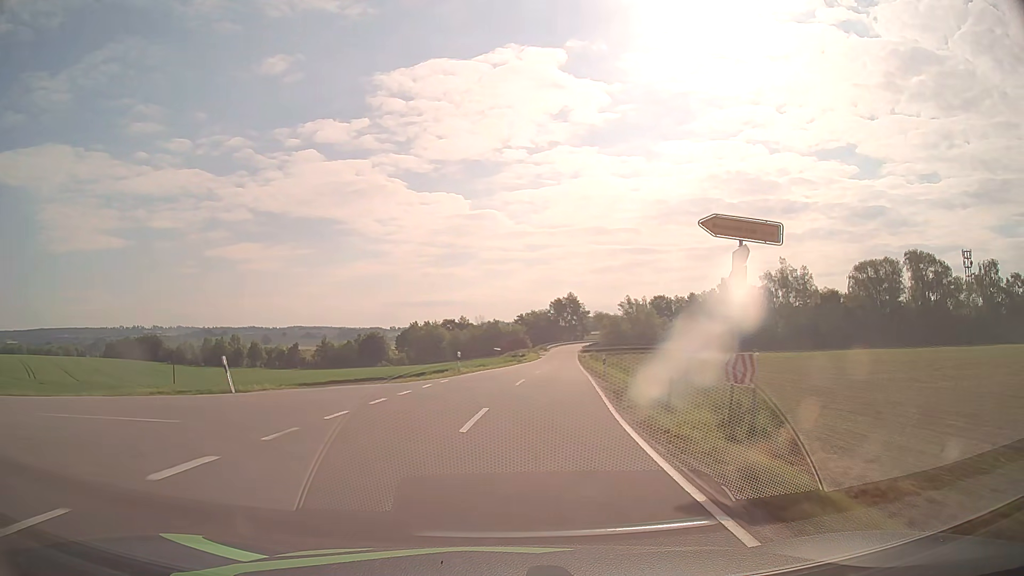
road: tertiary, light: Day
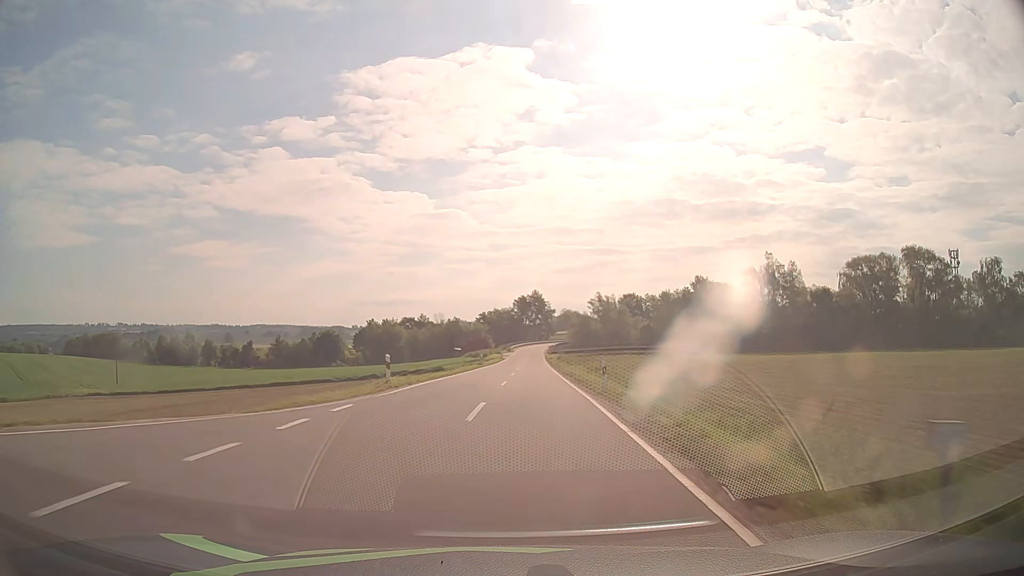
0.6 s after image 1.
(+0.3, +10.7) m; +3°
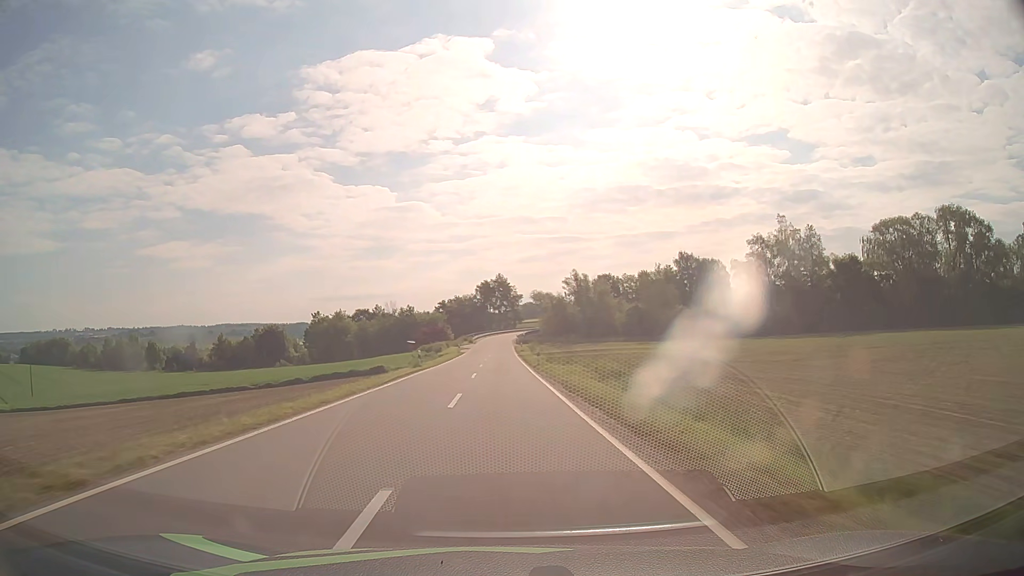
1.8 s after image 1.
(+0.7, +21.8) m; +3°
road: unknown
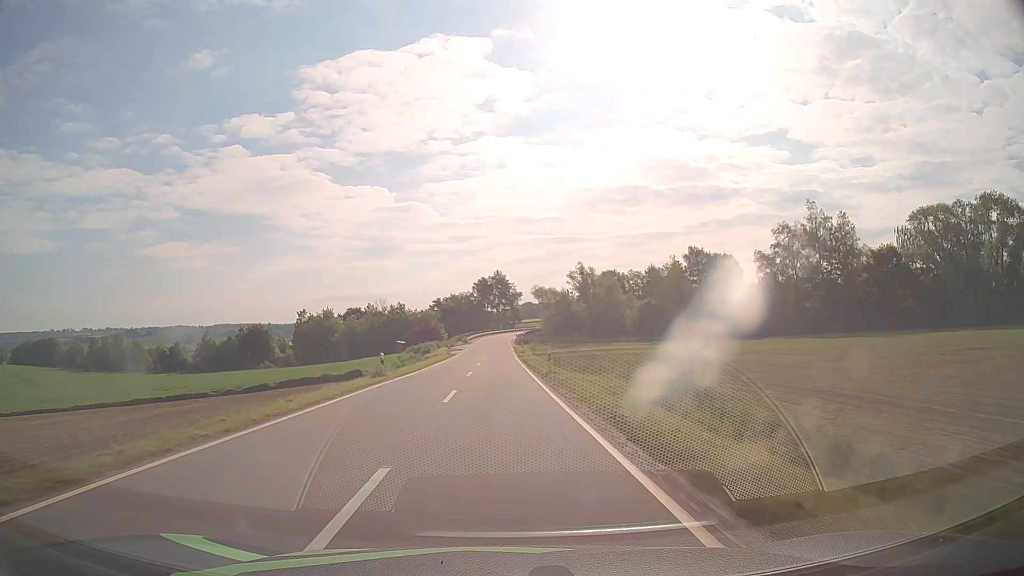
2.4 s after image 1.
(0.0, +11.2) m; 0°
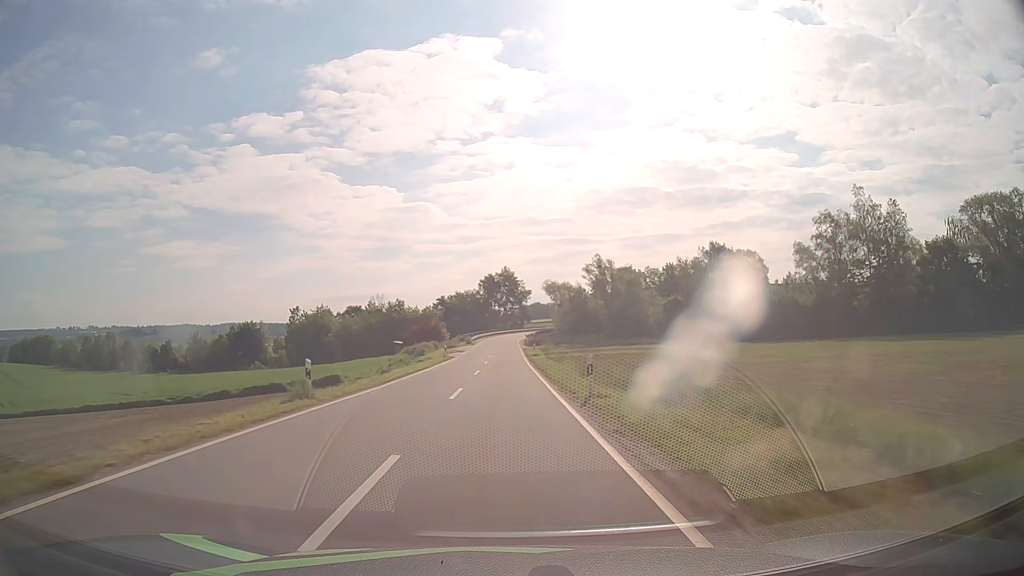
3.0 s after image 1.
(-0.1, +11.4) m; -1°
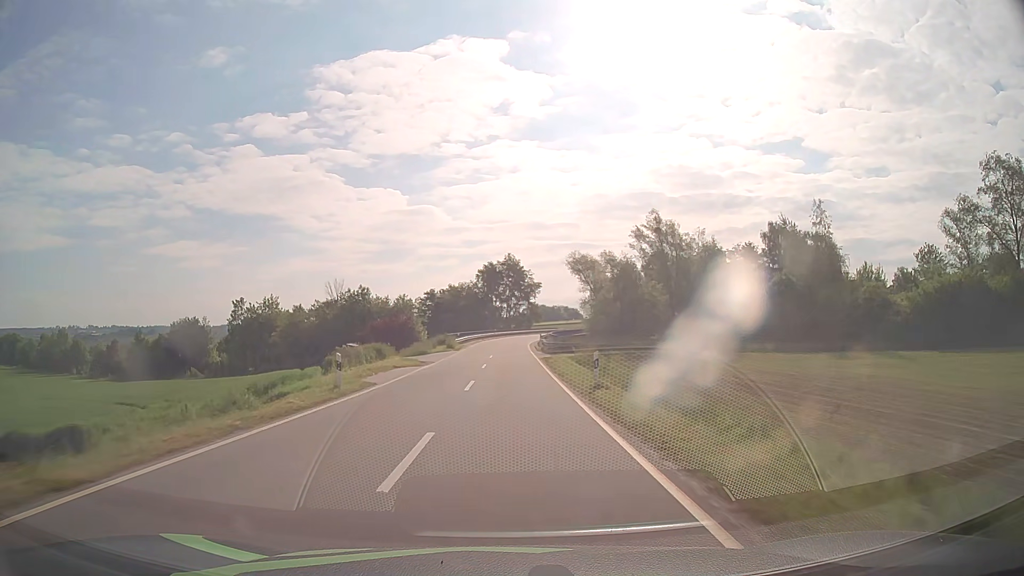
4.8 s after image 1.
(-0.2, +34.8) m; 0°
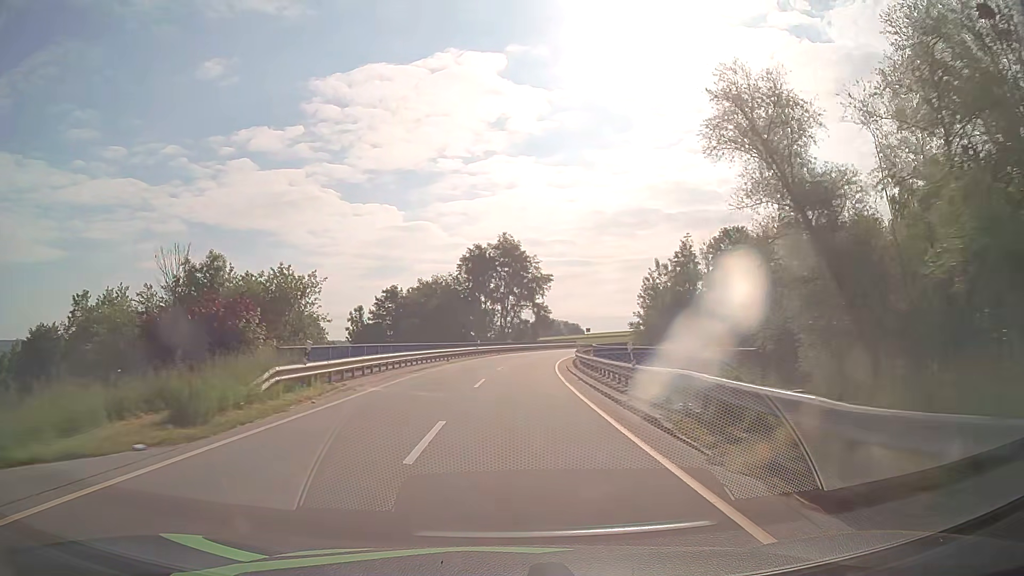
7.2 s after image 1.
(+0.1, +47.4) m; 0°
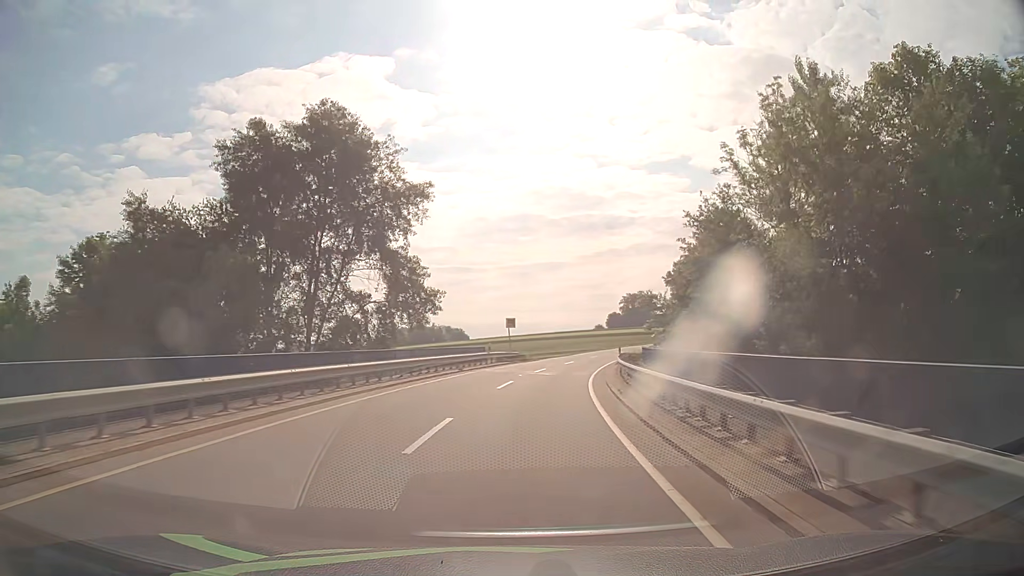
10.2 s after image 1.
(+4.0, +59.6) m; +10°
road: tertiary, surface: asphalt
(0, +10) (+1, +20) (+2, +30) (+4, +40) (+6, +49) (+9, +59) (+13, +68) (+16, +78) (+21, +87) (+26, +95) m
